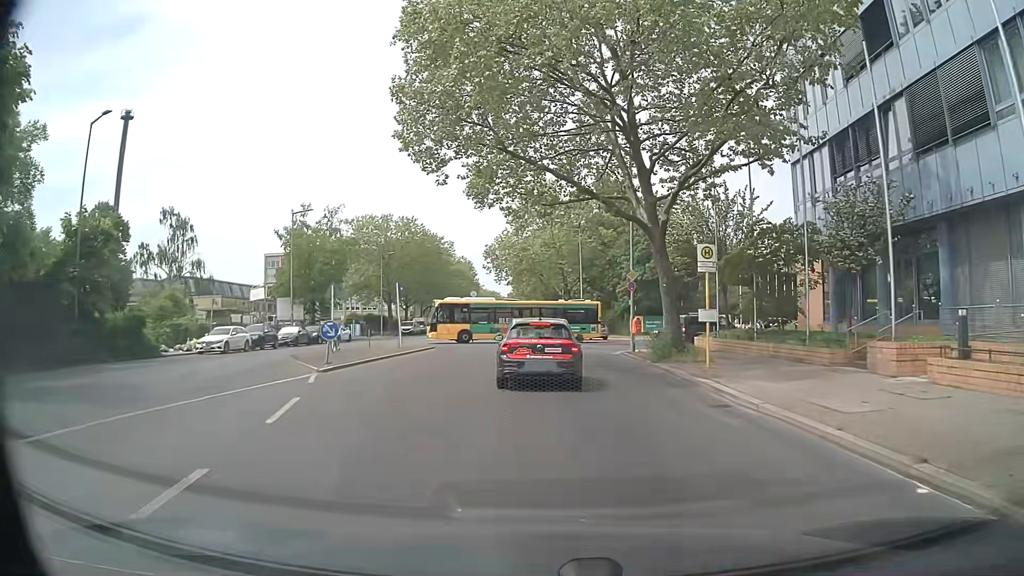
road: tertiary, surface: asphalt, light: Day
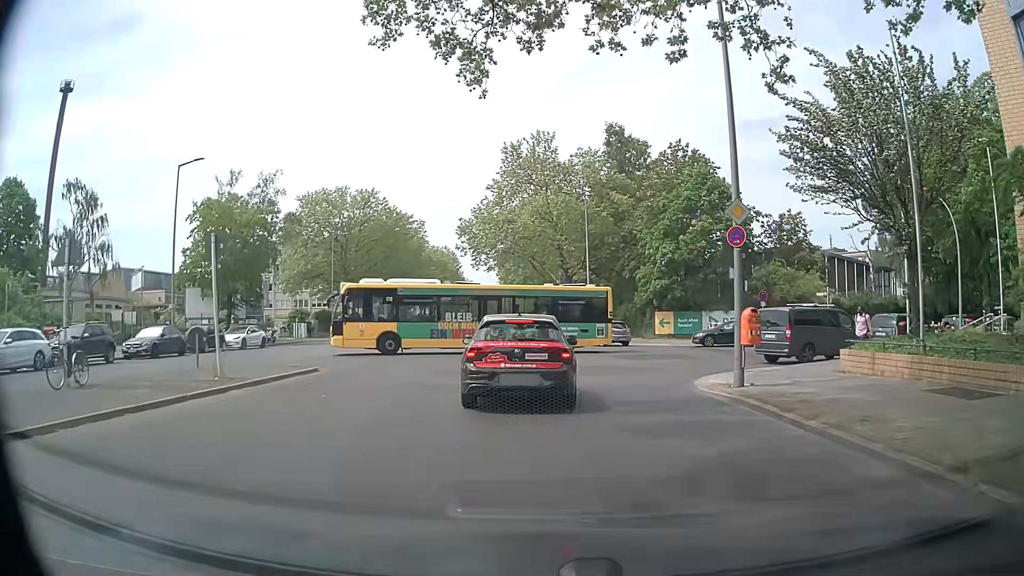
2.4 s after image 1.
(+0.1, +17.7) m; 0°
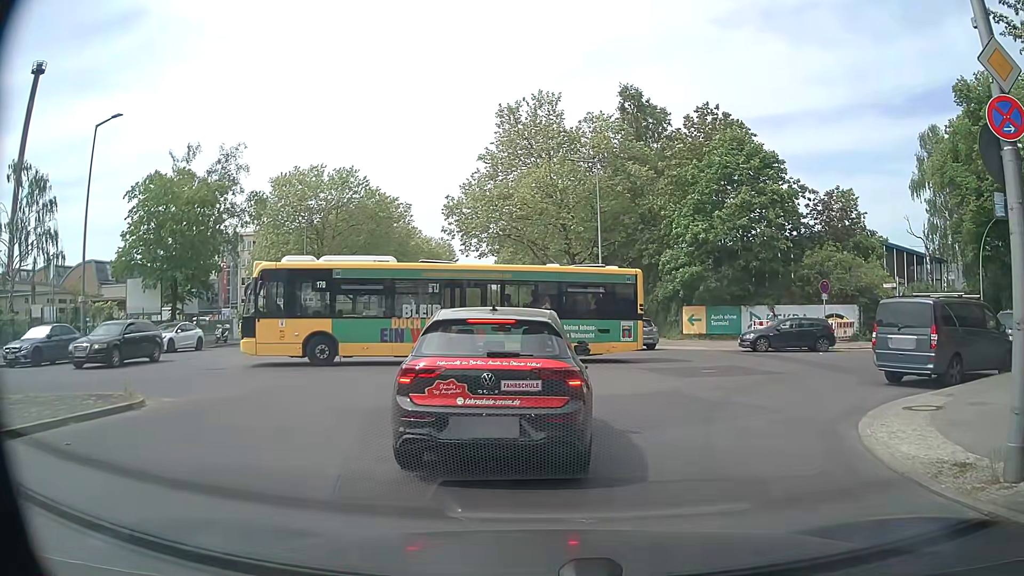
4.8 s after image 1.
(+0.1, +8.2) m; -1°
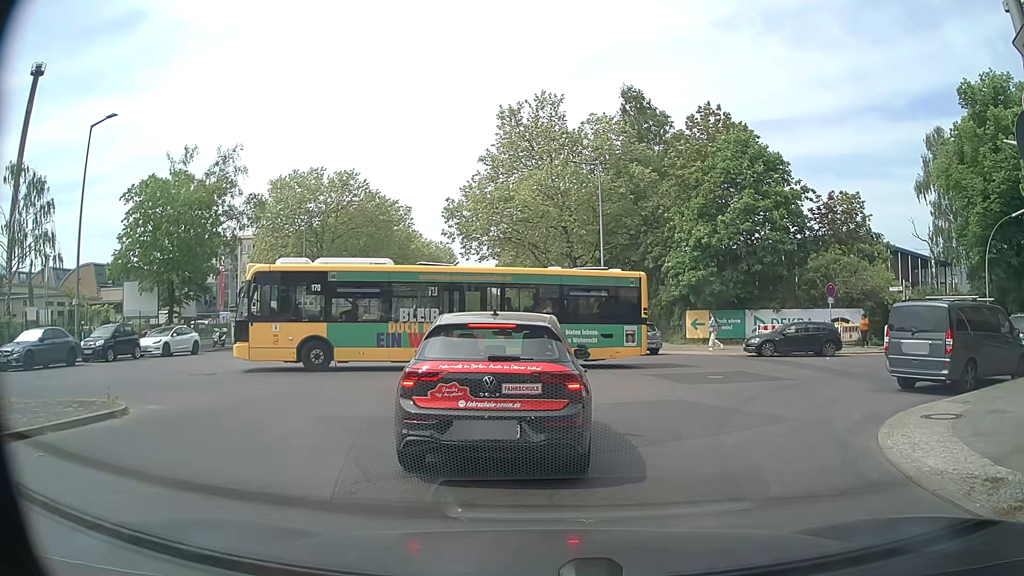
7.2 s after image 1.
(0.0, +0.6) m; 0°
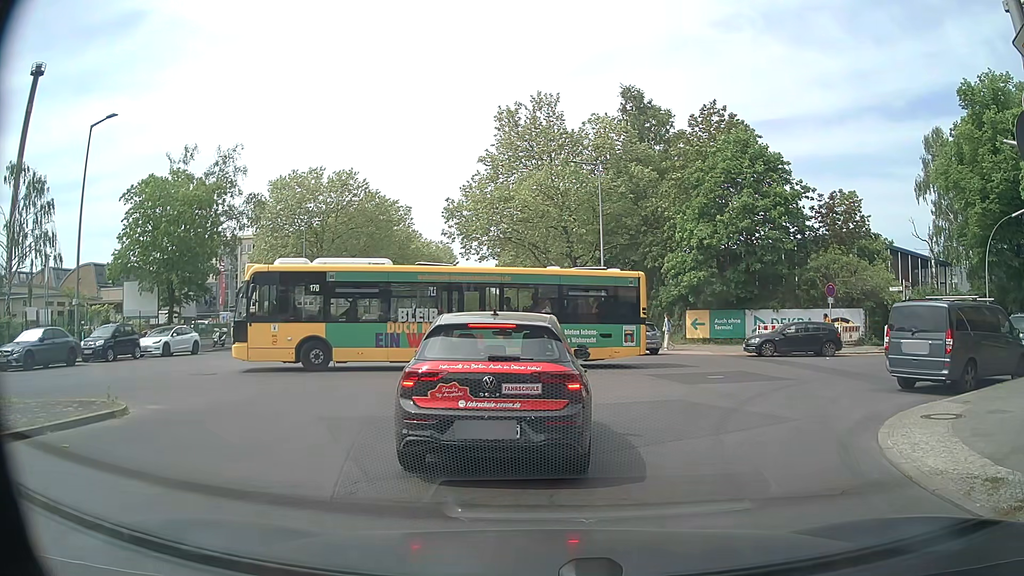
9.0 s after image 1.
(0.0, 0.0) m; 0°
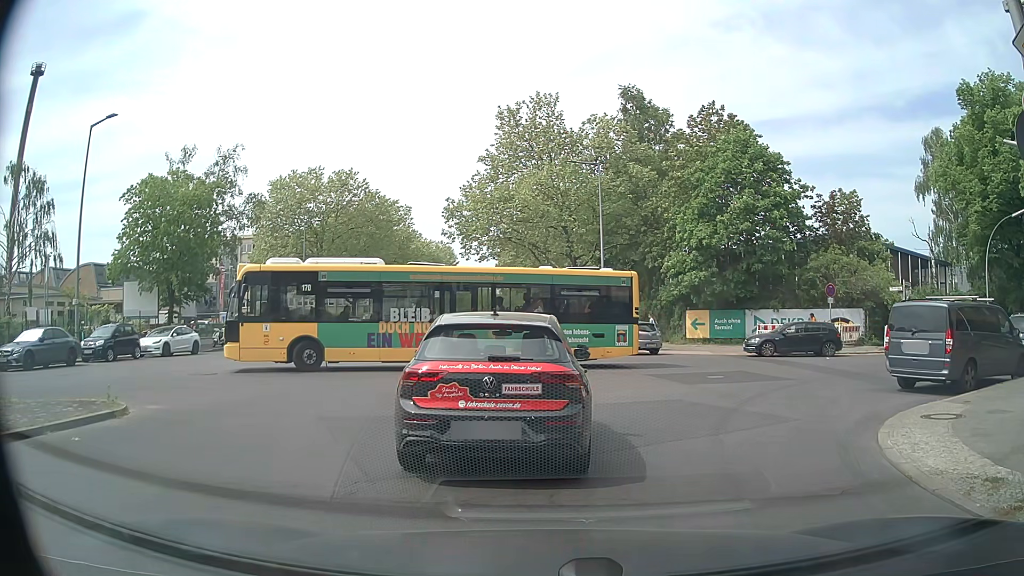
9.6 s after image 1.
(0.0, 0.0) m; 0°
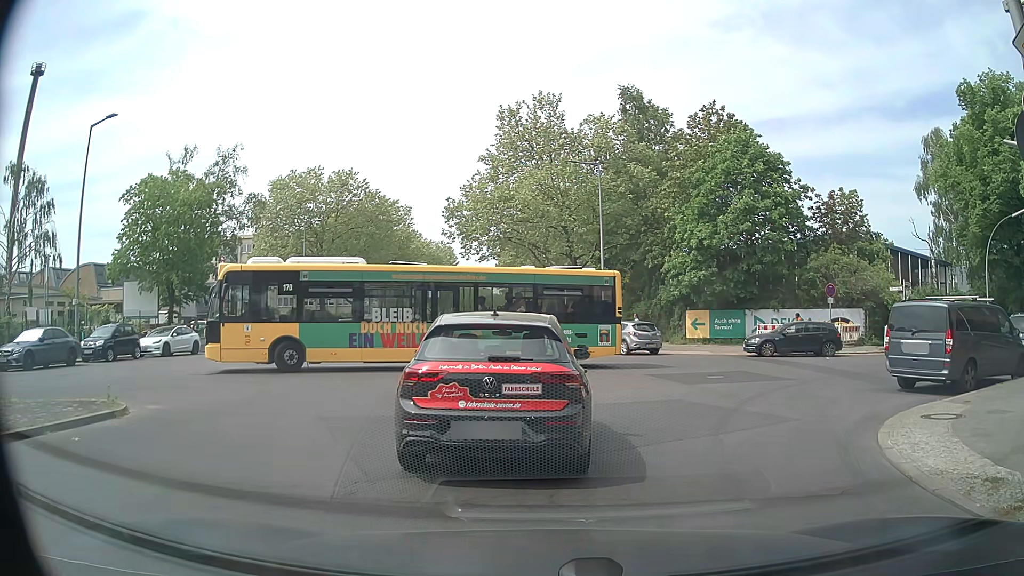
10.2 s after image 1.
(0.0, 0.0) m; 0°
